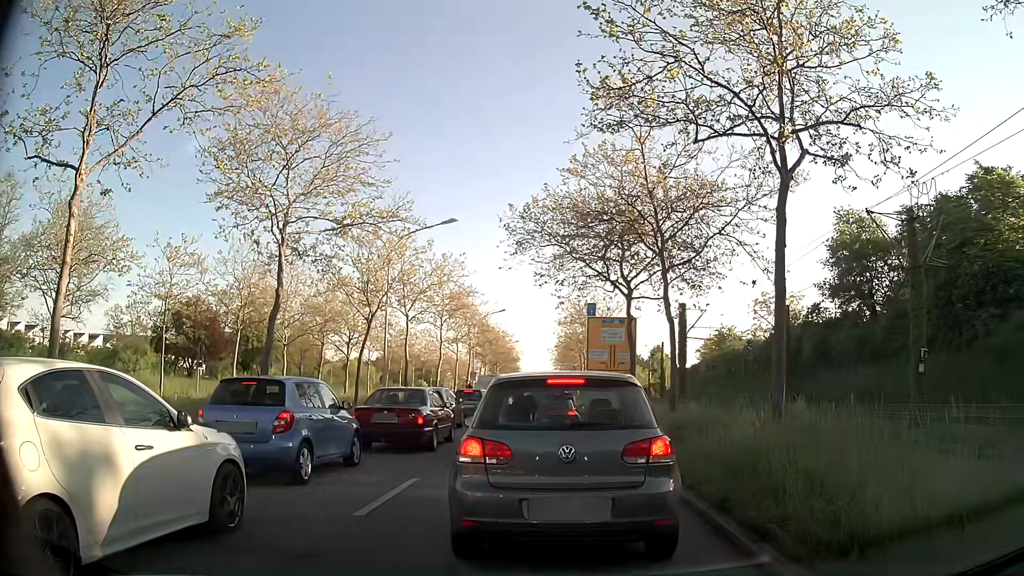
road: primary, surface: asphalt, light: Day
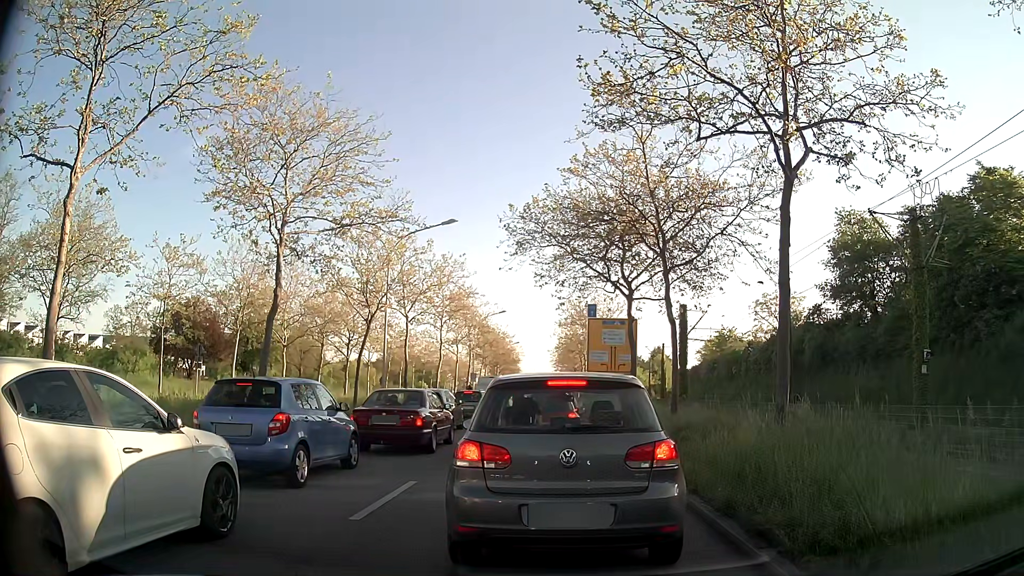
(0.0, +0.2) m; 0°
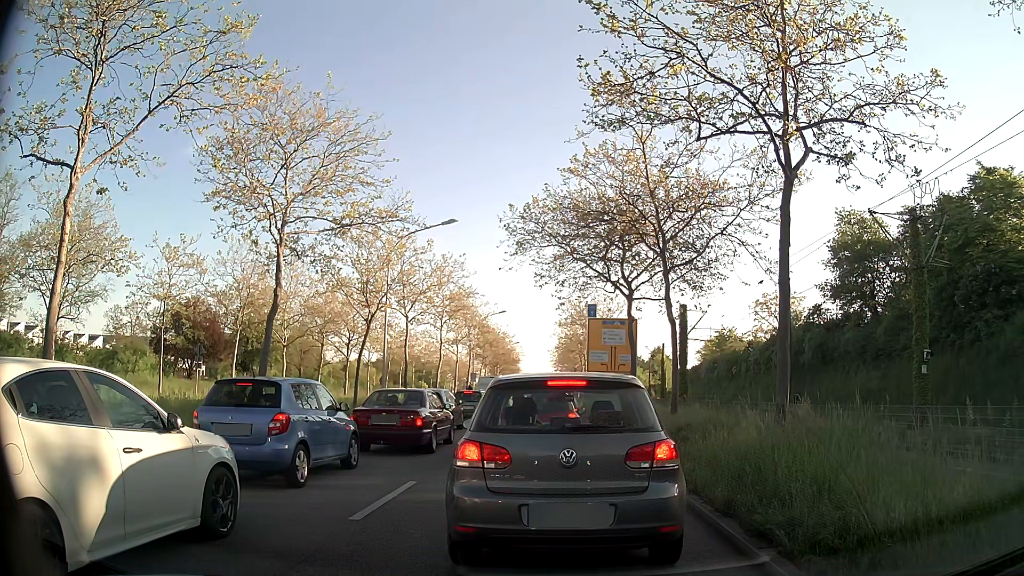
(0.0, 0.0) m; 0°
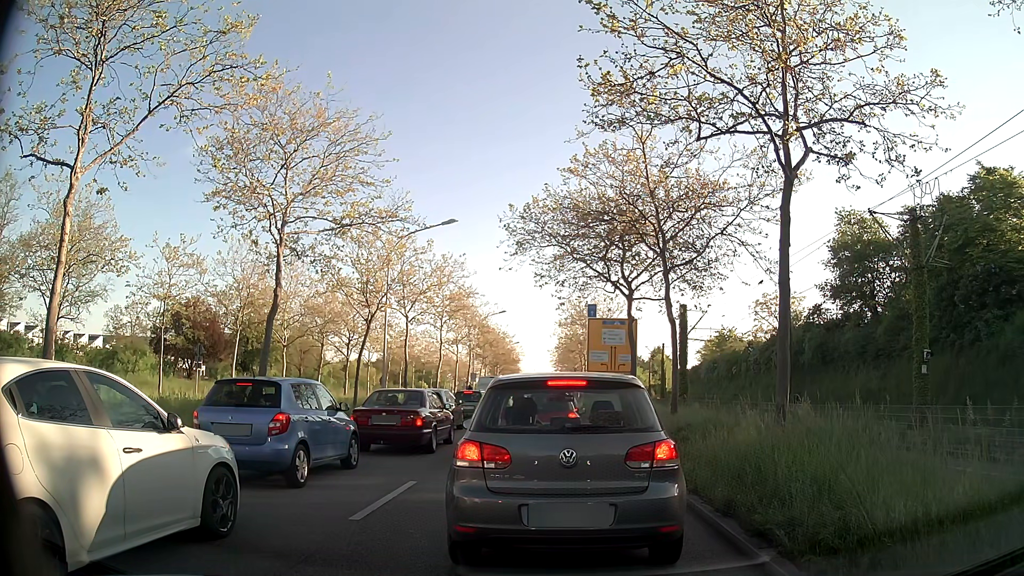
(0.0, 0.0) m; 0°
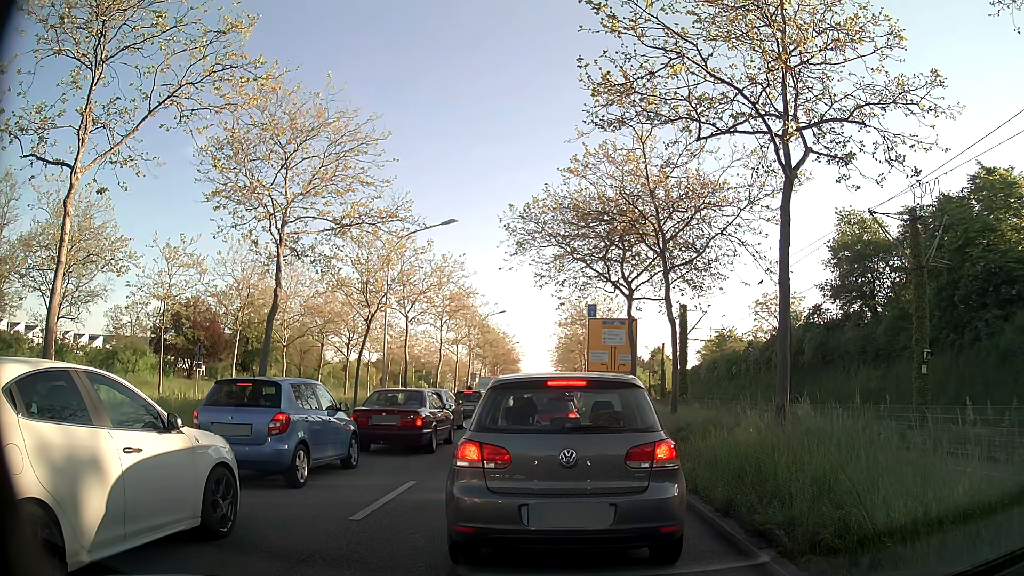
(0.0, 0.0) m; 0°
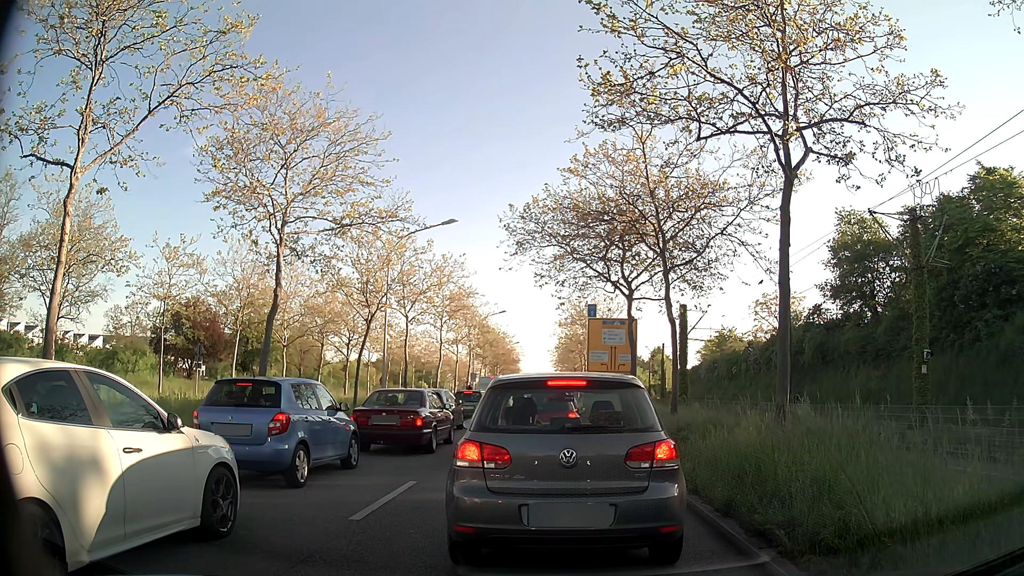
(0.0, 0.0) m; 0°
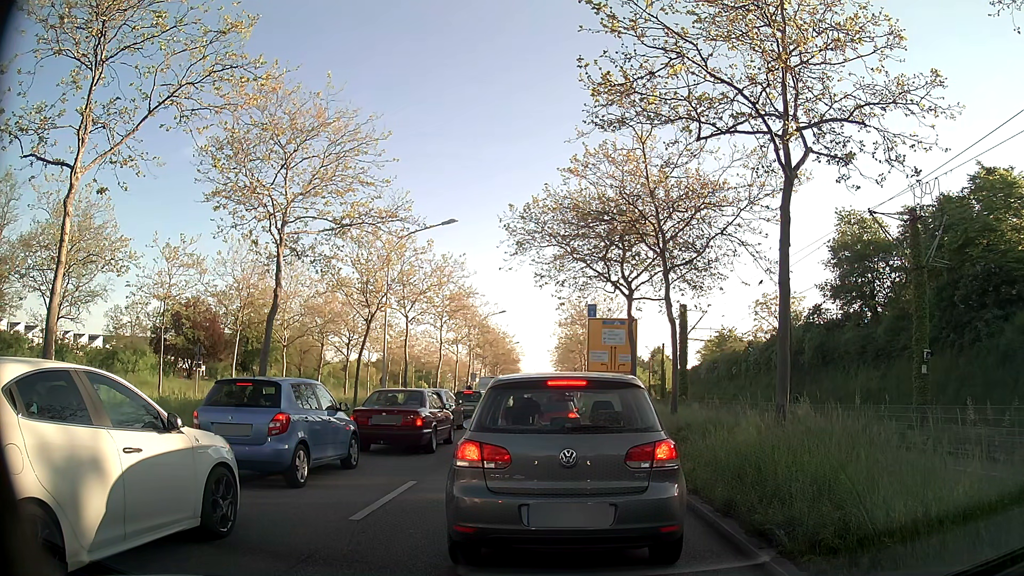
(0.0, 0.0) m; 0°
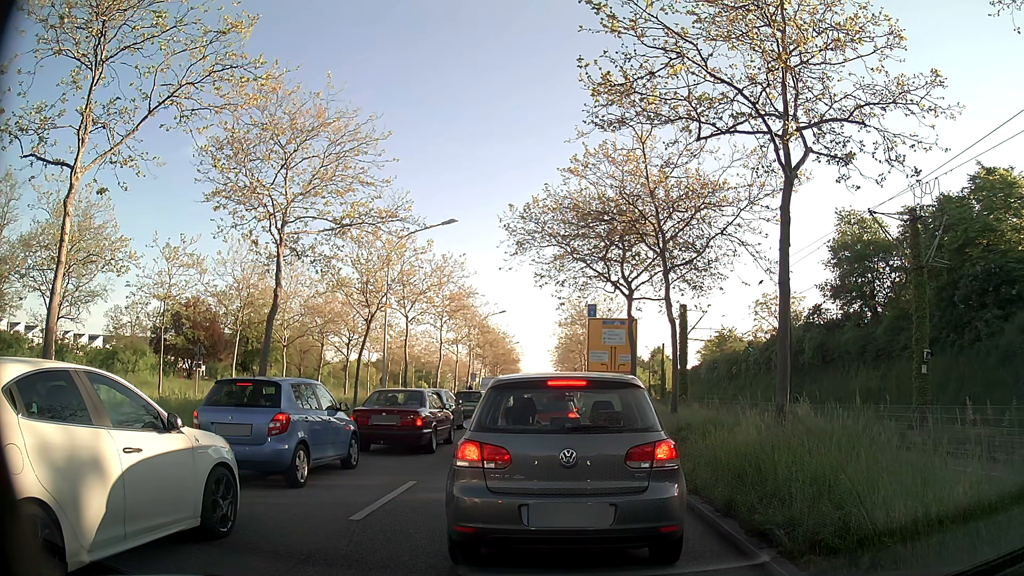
(0.0, 0.0) m; 0°
